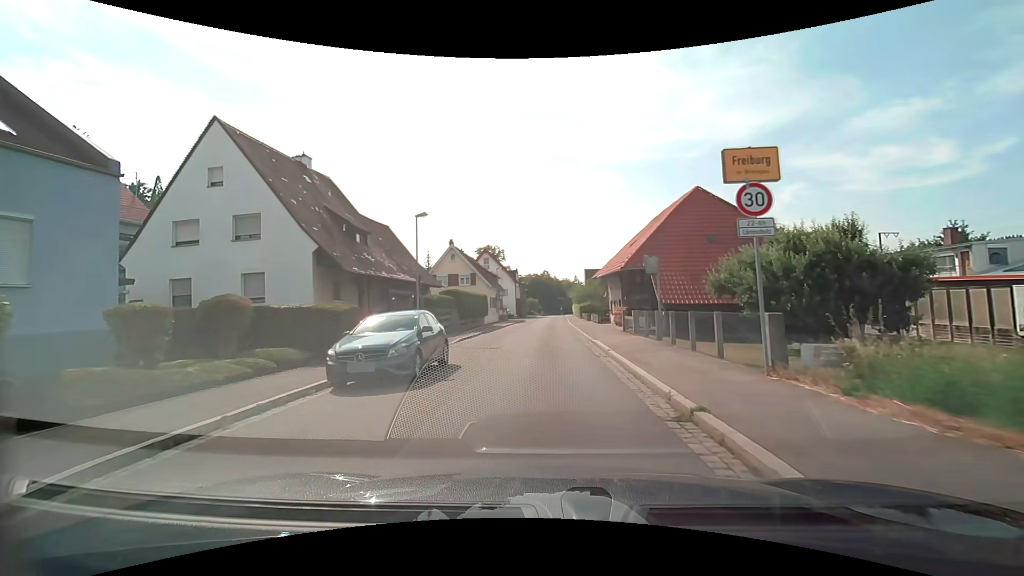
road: tertiary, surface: asphalt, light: Day
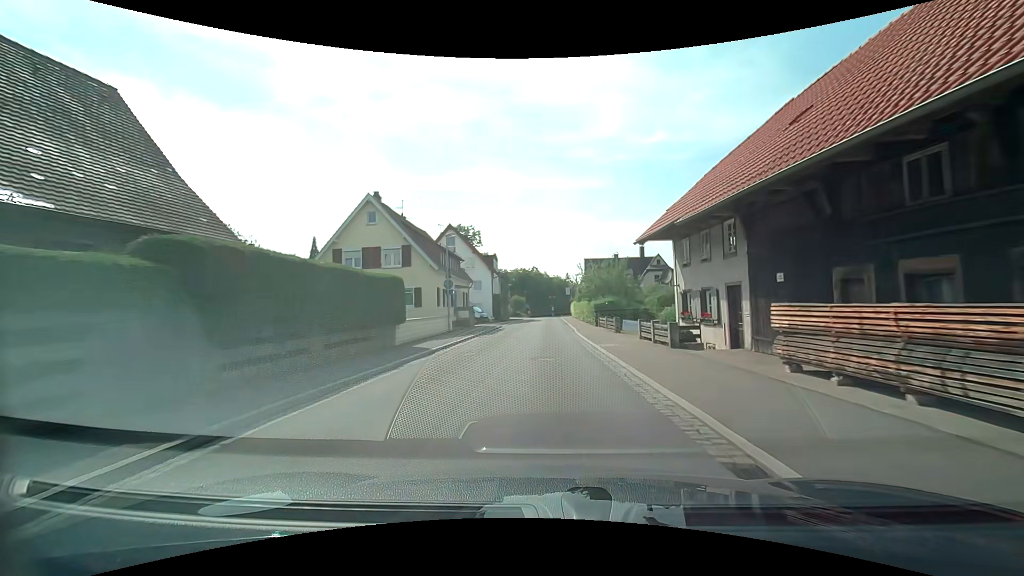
(-0.3, +25.0) m; 0°
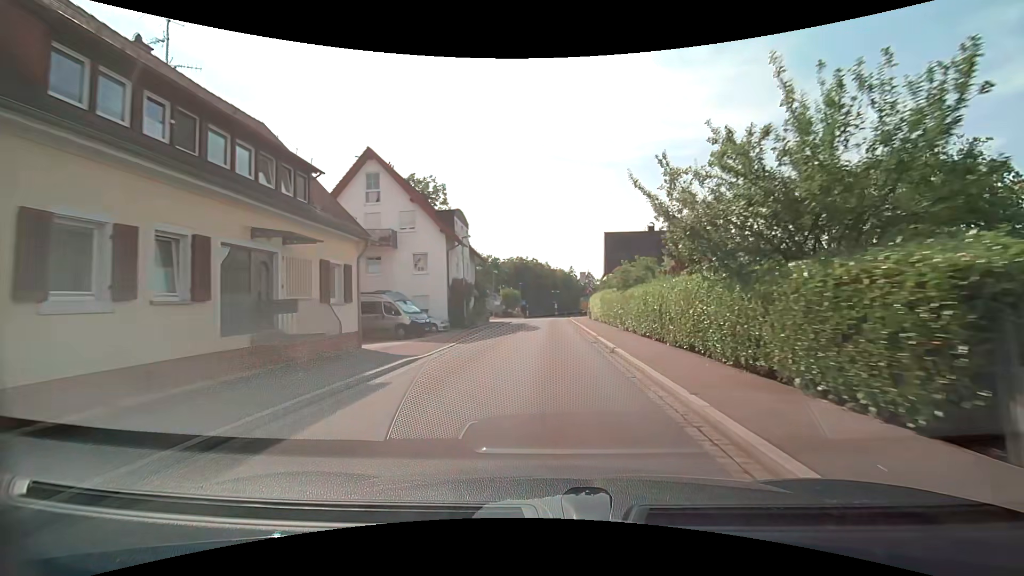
(+0.1, +28.3) m; 0°
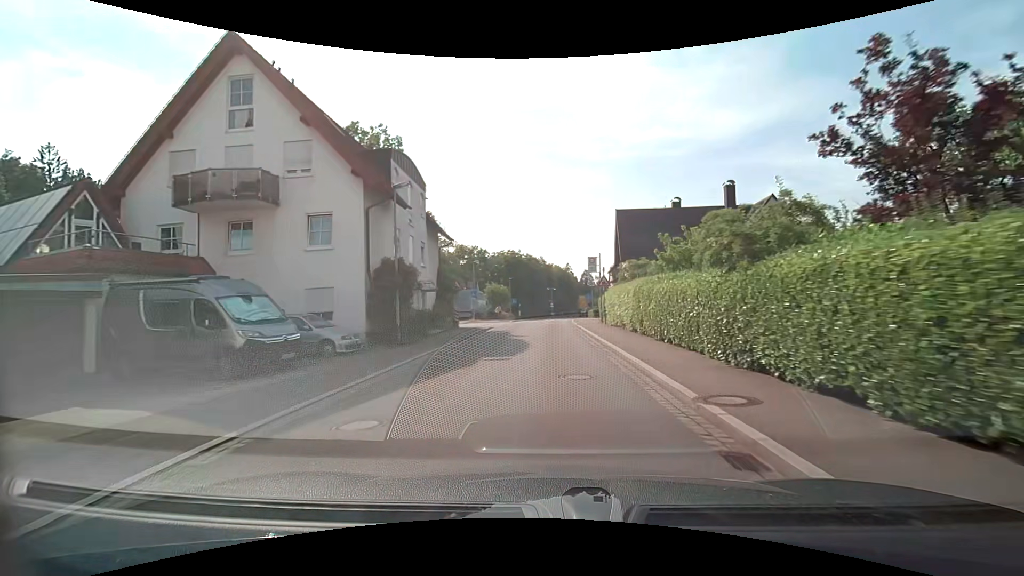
(+0.1, +13.8) m; +1°
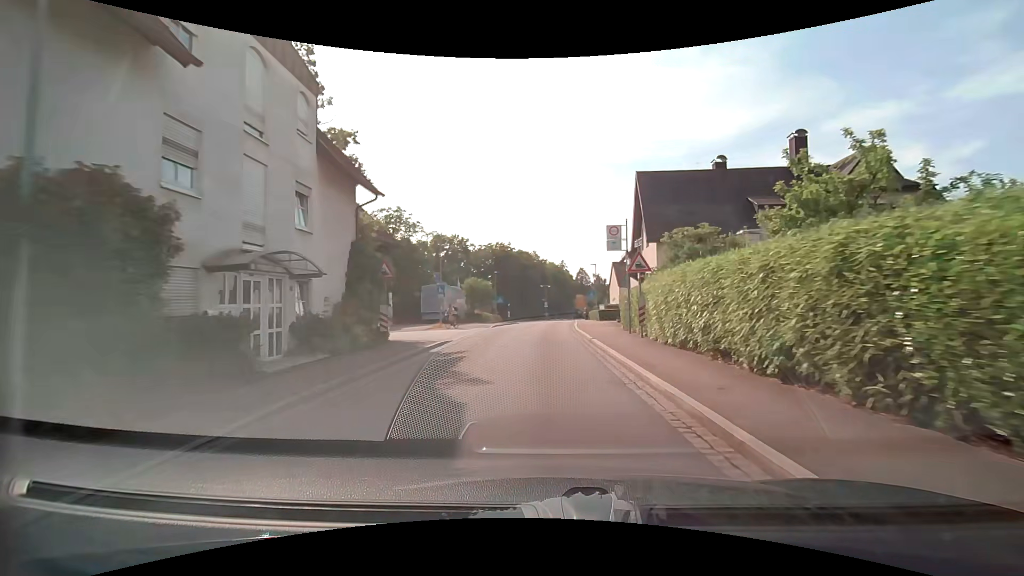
(0.0, +13.2) m; +1°
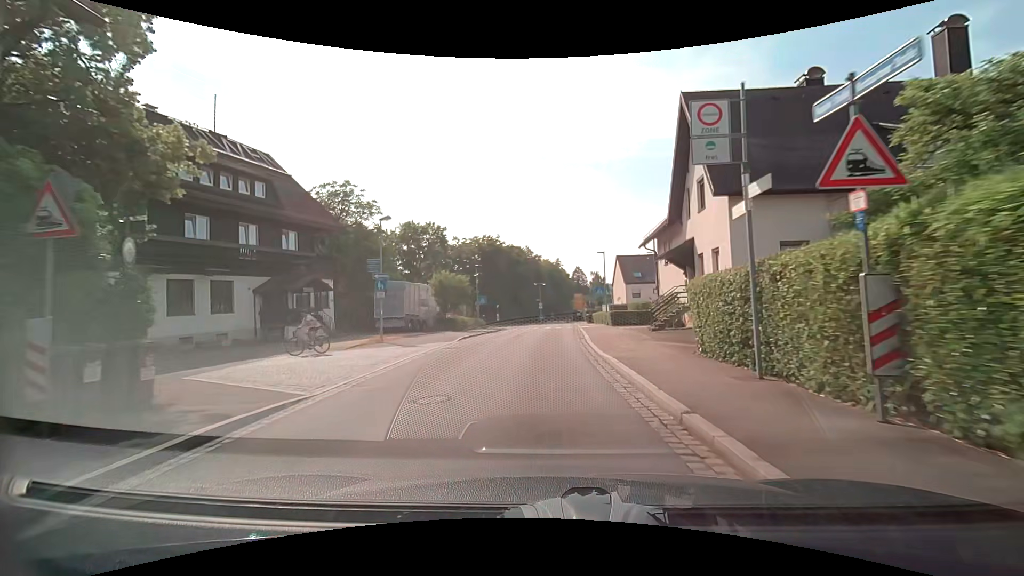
(0.0, +12.5) m; +1°
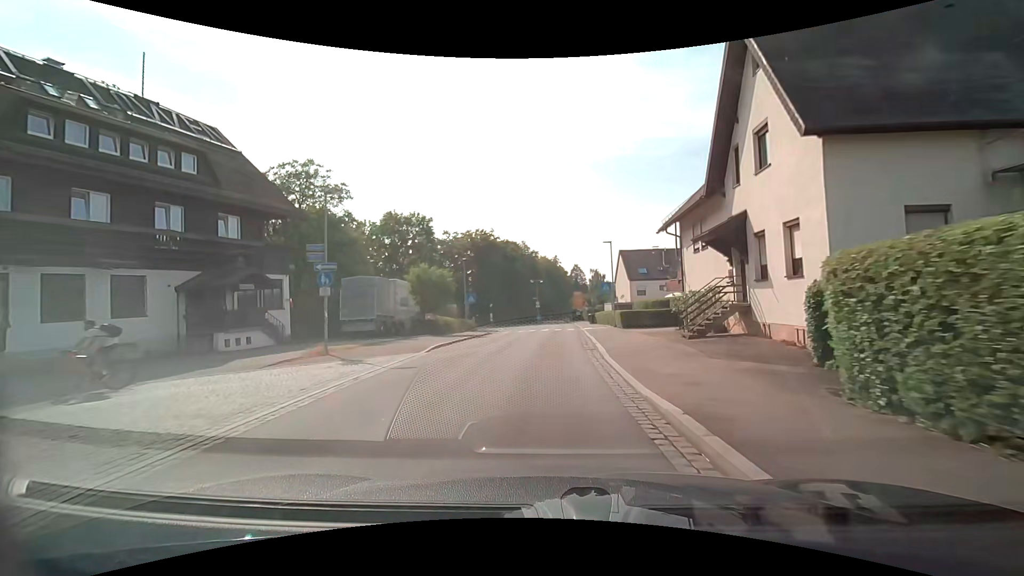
(0.0, +6.0) m; 0°
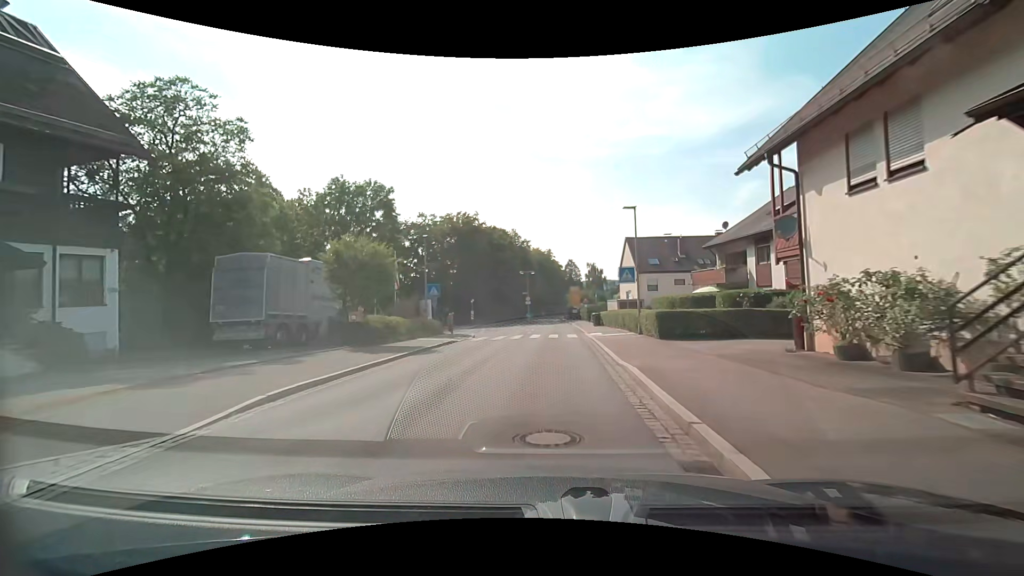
(+0.1, +11.9) m; +1°
